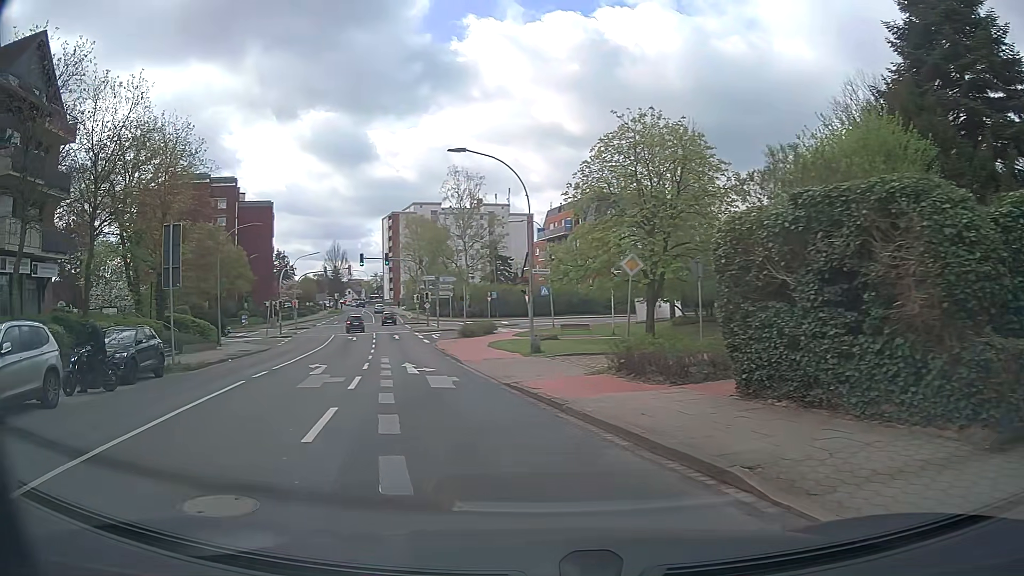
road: tertiary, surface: asphalt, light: Day
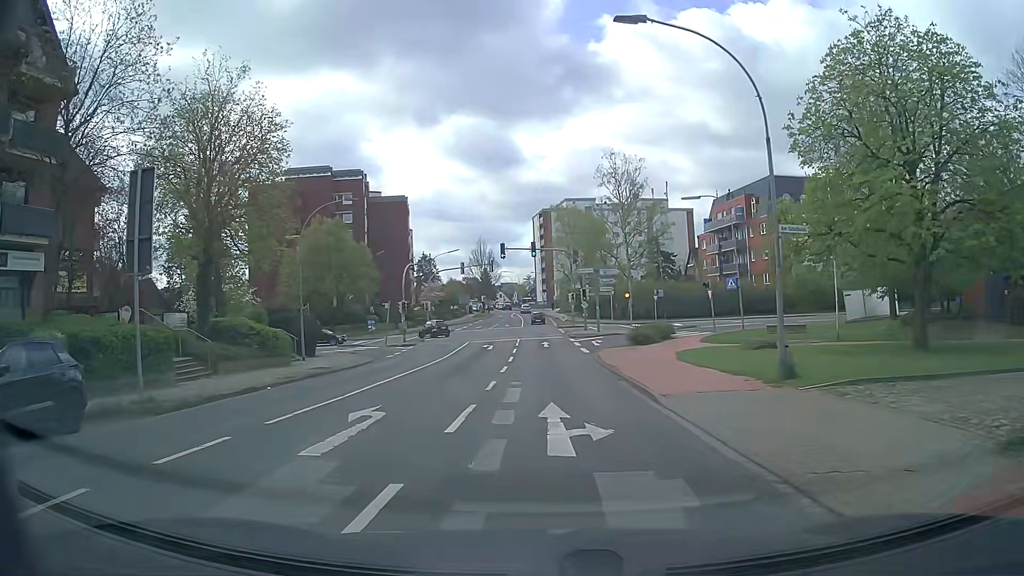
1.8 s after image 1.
(-1.6, +11.2) m; -13°
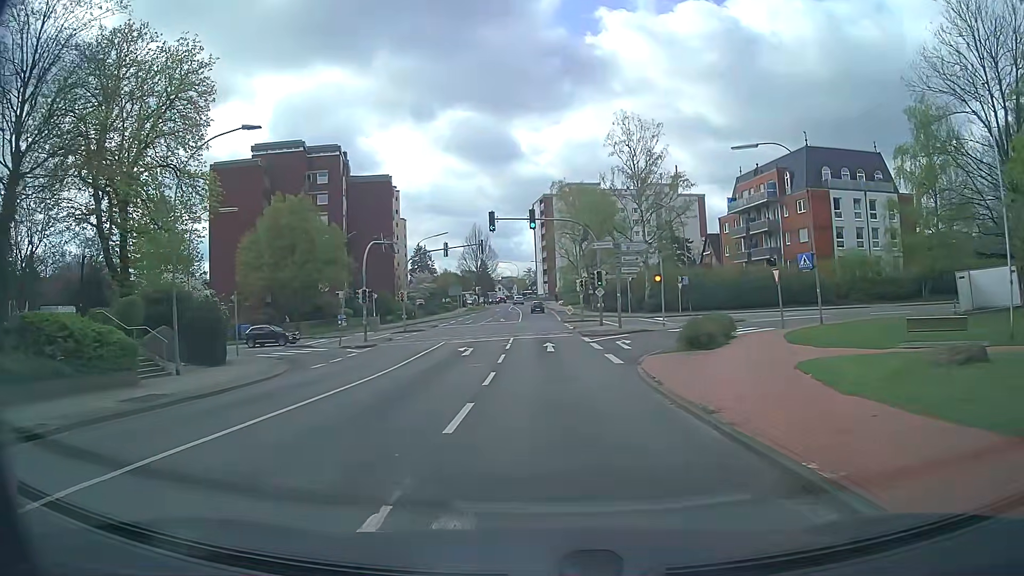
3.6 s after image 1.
(-0.2, +12.3) m; -1°
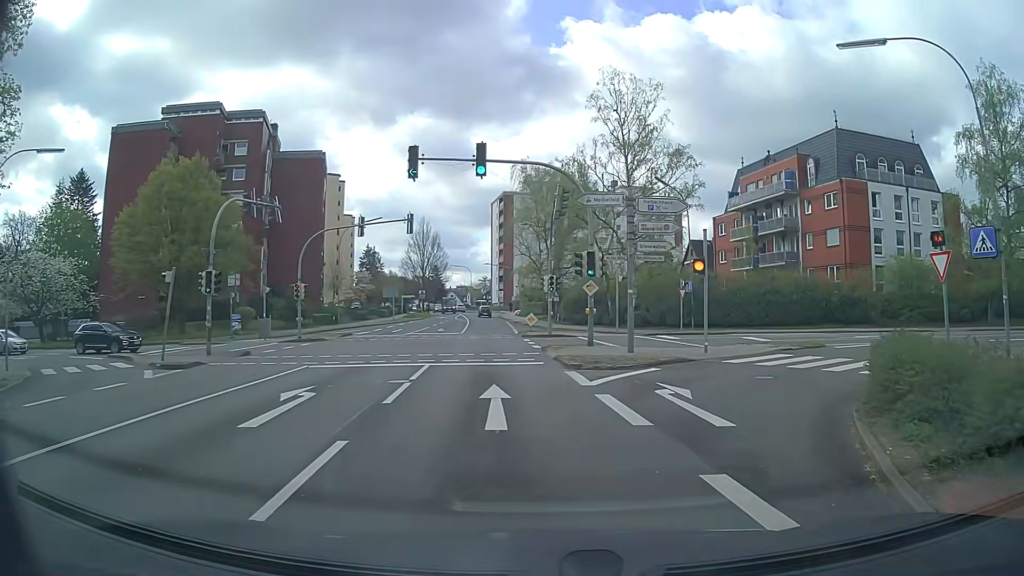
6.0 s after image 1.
(+0.3, +16.1) m; +3°
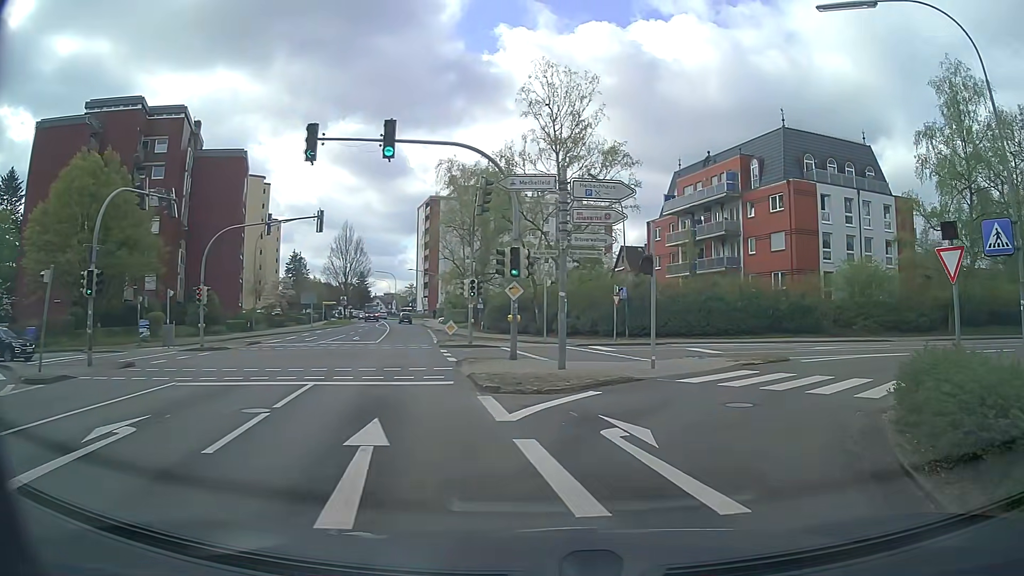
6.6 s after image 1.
(+0.2, +3.5) m; +8°
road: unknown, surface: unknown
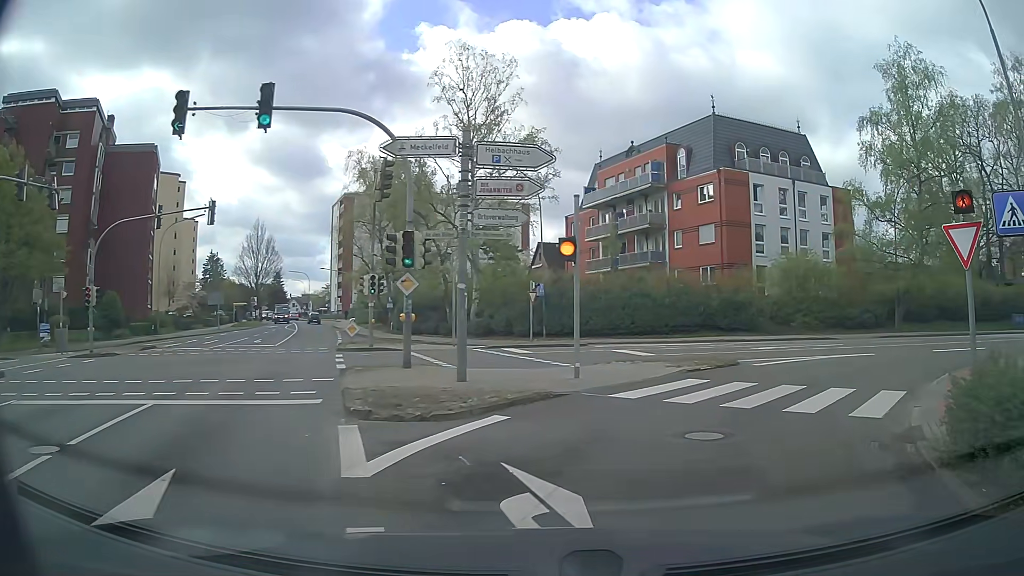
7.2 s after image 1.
(+0.1, +3.3) m; +6°
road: tertiary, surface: asphalt
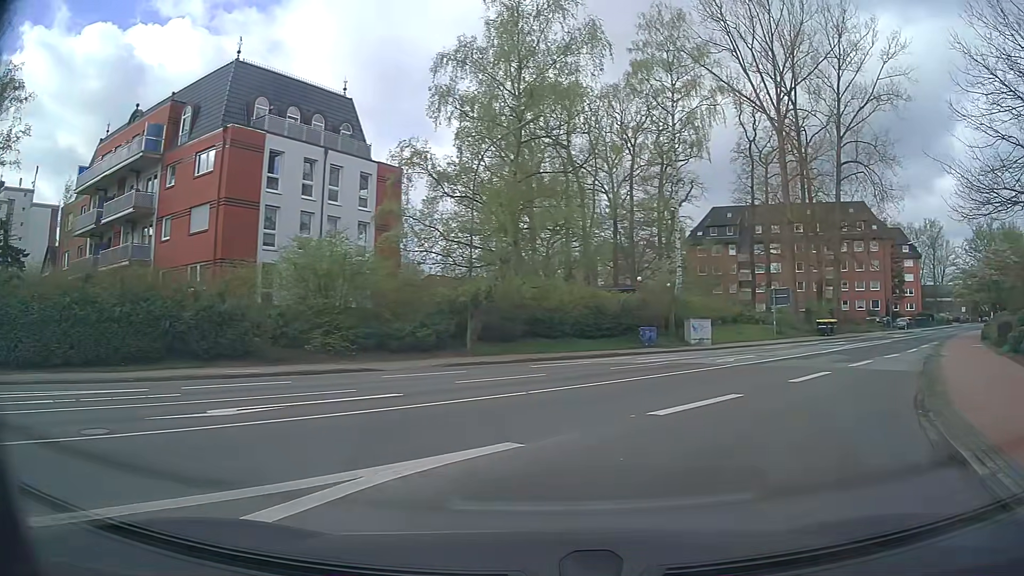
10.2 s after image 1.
(+4.7, +13.7) m; +42°
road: secondary_link
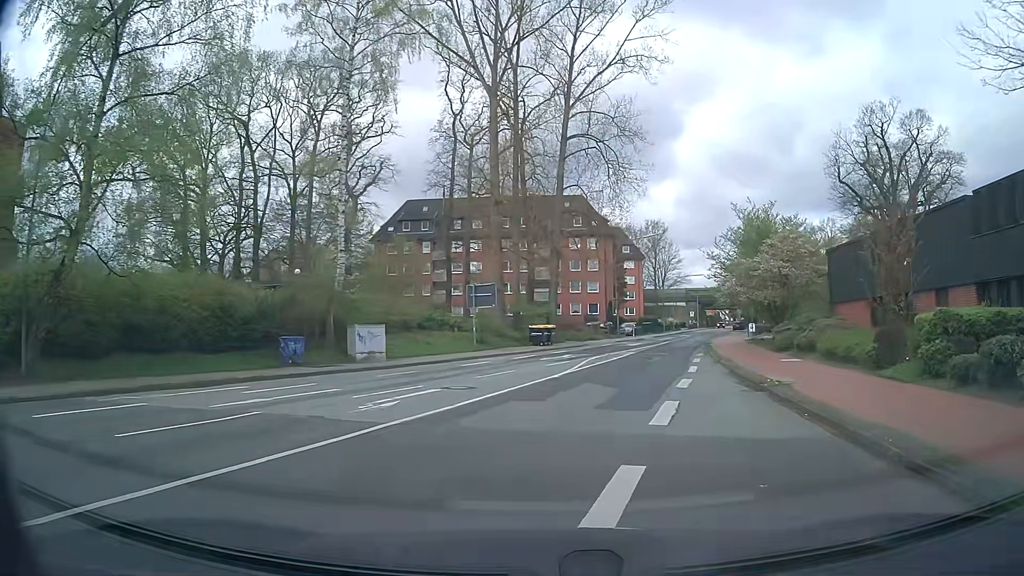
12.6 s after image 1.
(+2.8, +11.6) m; +24°
(+1, +10) (+2, +20) (+4, +30) (+7, +39) (+9, +49) (+12, +59) (+15, +68) (+19, +77) (+23, +86) (+26, +96) m
